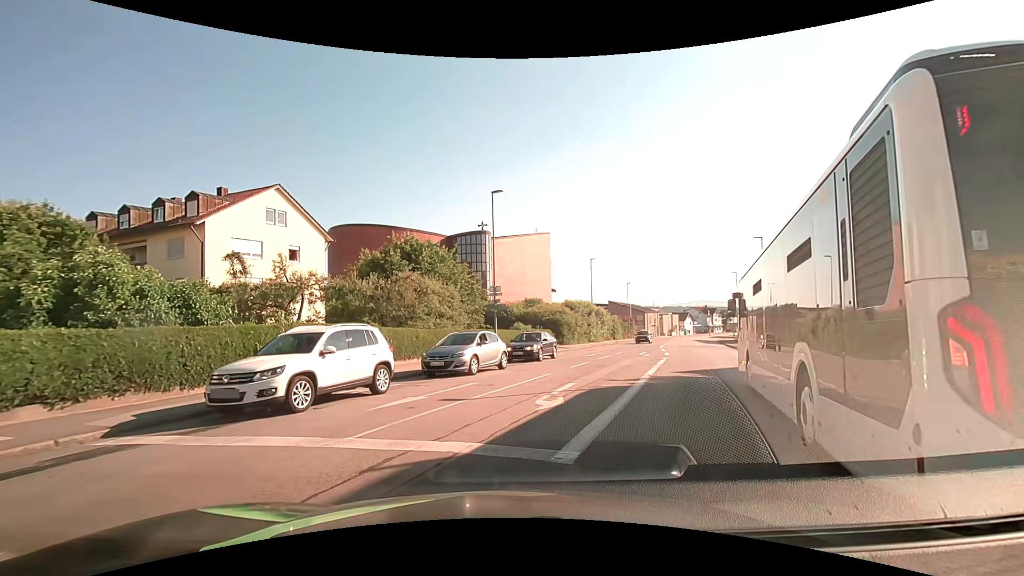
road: tertiary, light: Day
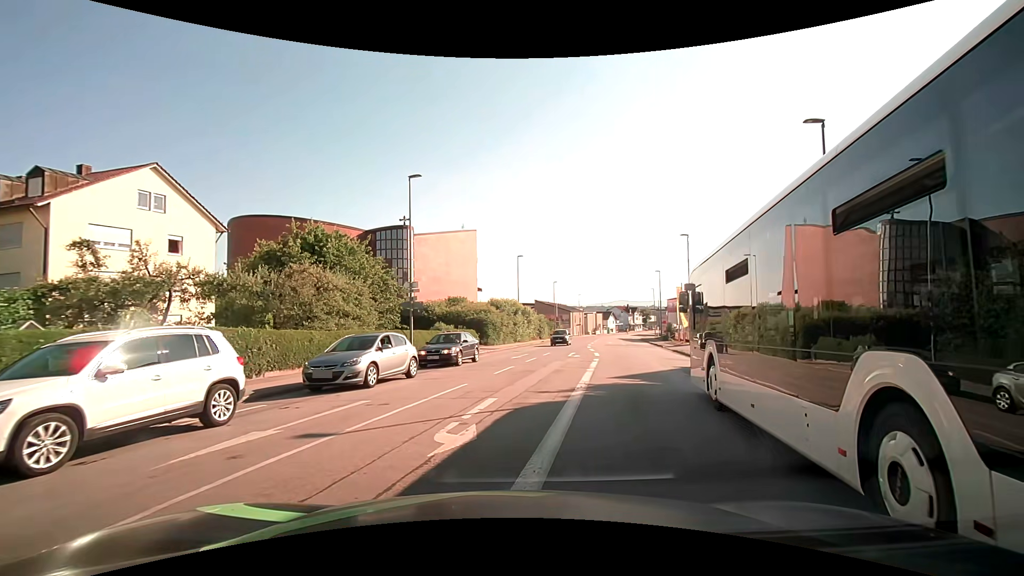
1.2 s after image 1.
(+0.2, +3.0) m; +7°
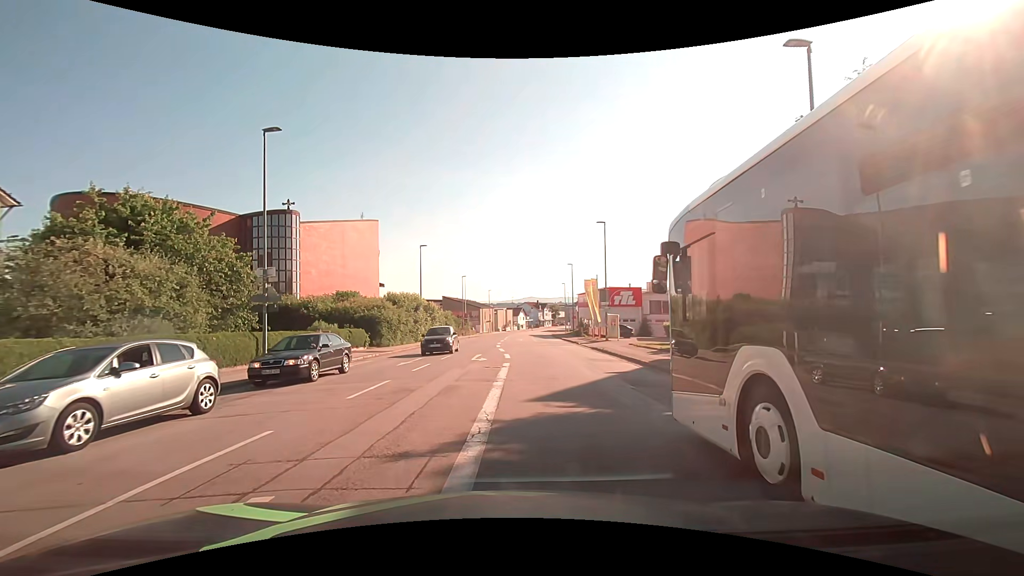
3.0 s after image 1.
(+0.7, +5.5) m; +10°
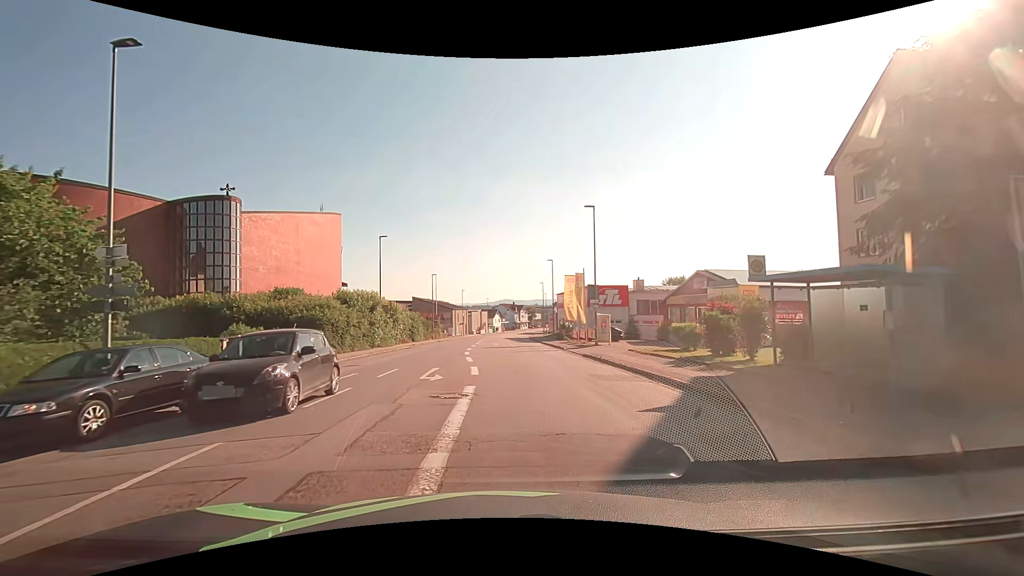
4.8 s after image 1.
(+0.3, +6.8) m; +4°
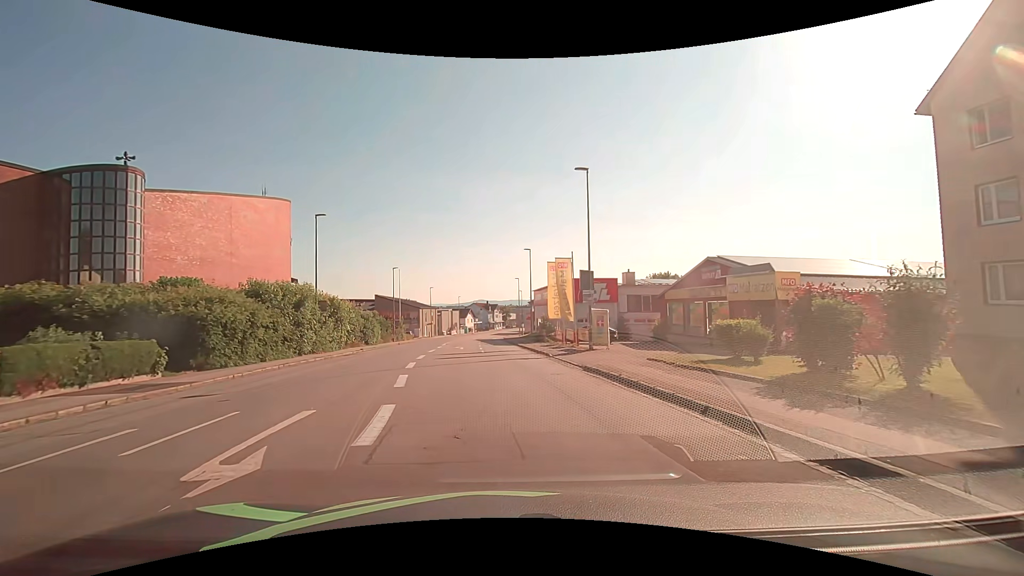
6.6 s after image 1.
(+0.4, +9.1) m; +3°
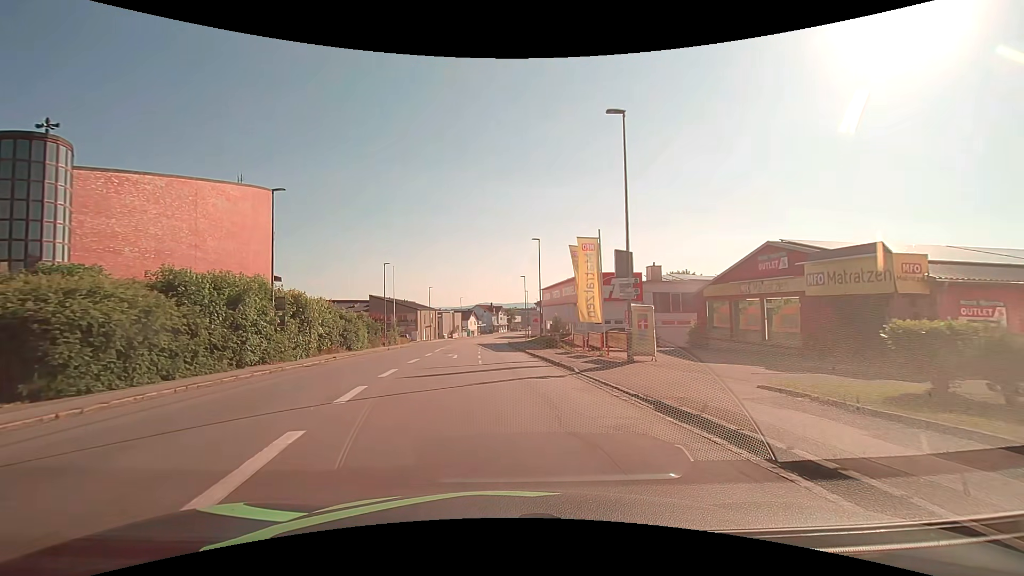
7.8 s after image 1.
(0.0, +8.0) m; 0°
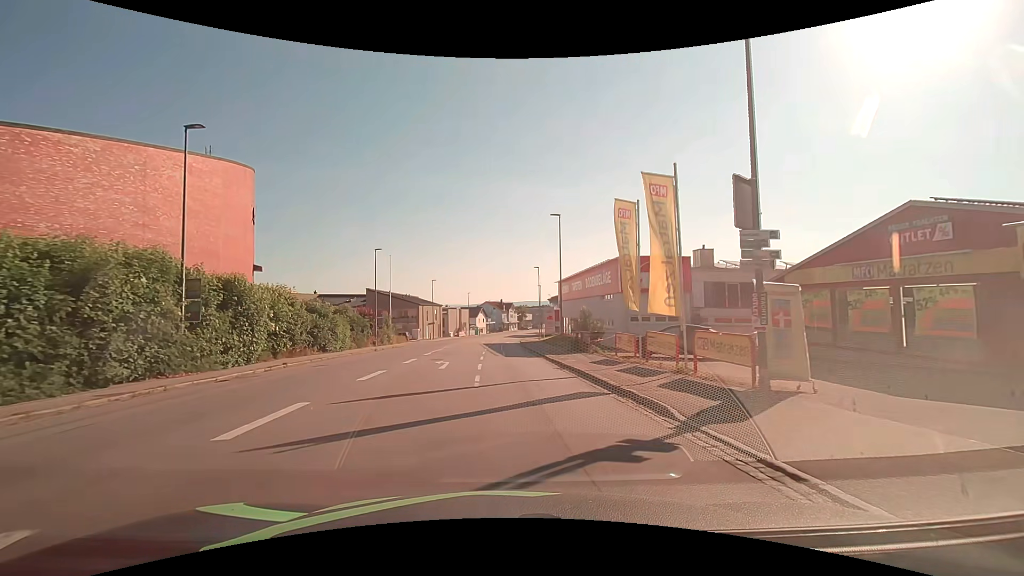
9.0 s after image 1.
(-0.2, +9.6) m; -2°
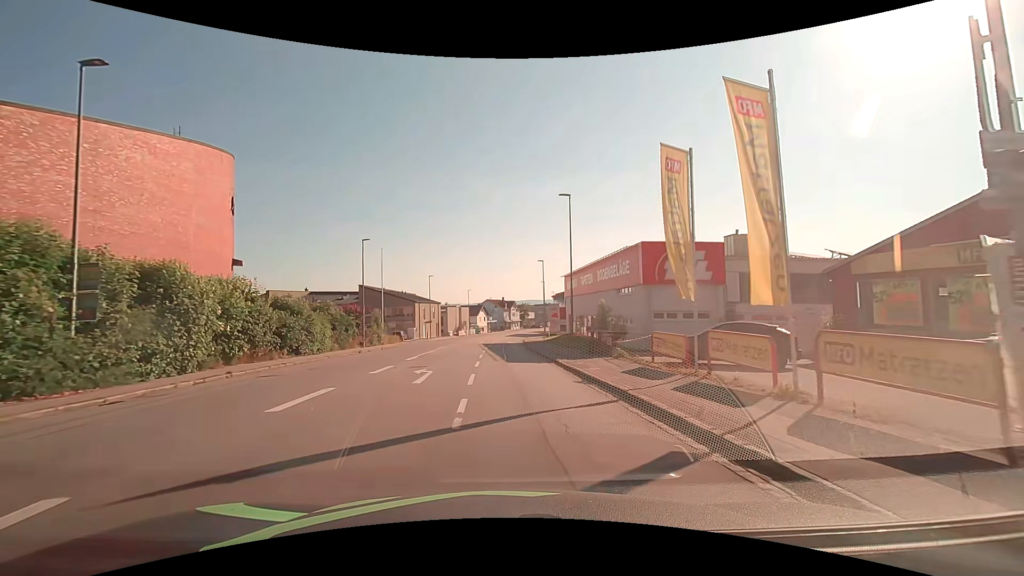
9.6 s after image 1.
(0.0, +5.4) m; 0°
(0, +10) (0, +20) (0, +30) (0, +40) (0, +50) (0, +60) (0, +70) (+1, +80) (+2, +90) (+3, +100) m
